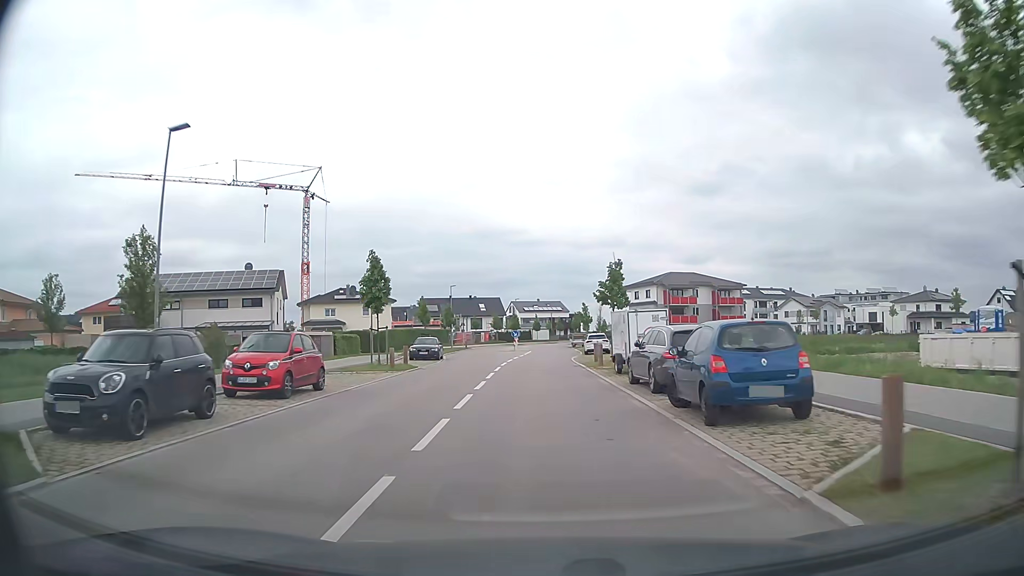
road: tertiary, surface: asphalt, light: Day
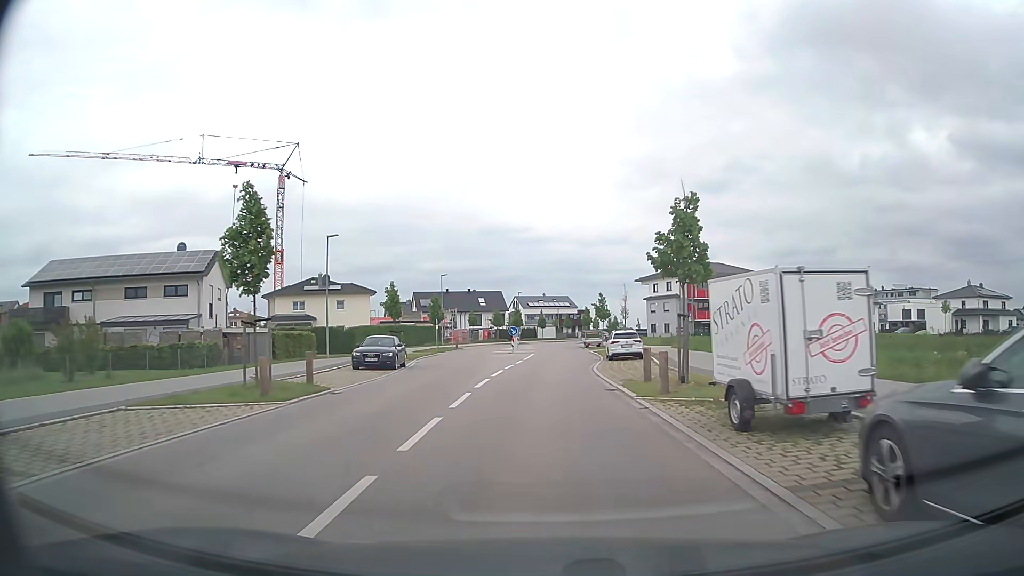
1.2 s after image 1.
(-0.1, +13.5) m; 0°
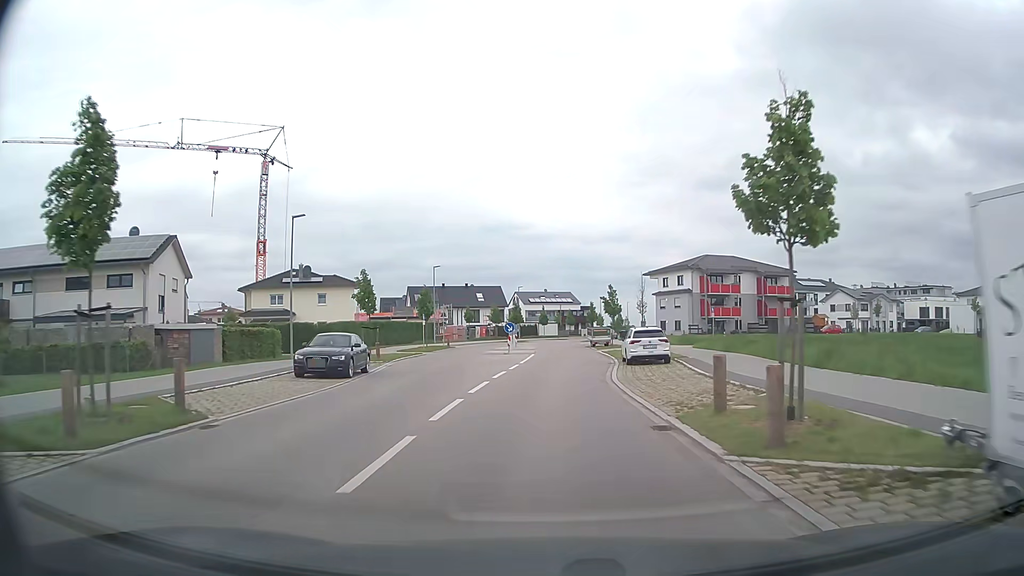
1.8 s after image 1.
(0.0, +6.8) m; 0°
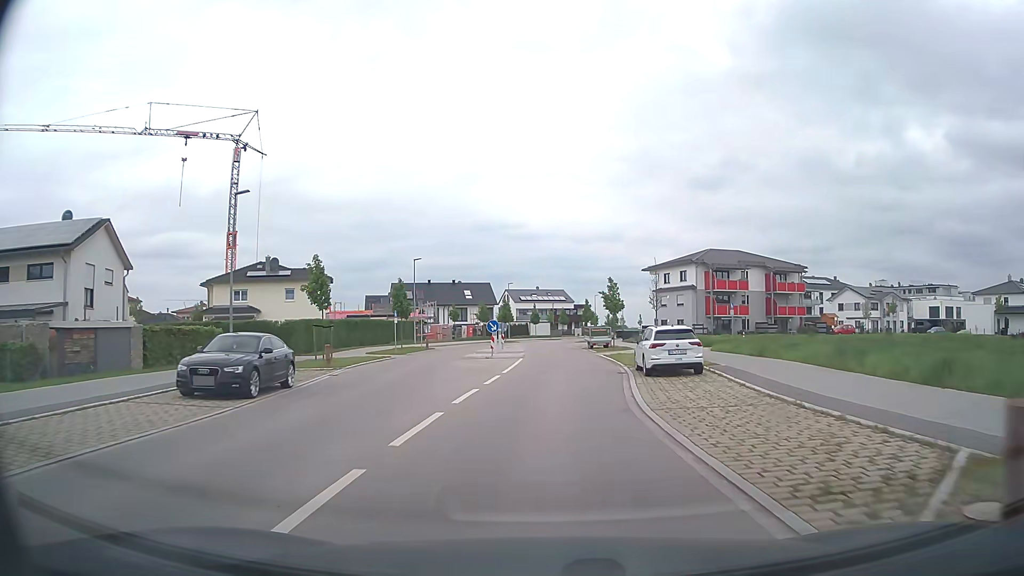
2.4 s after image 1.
(0.0, +6.8) m; +1°
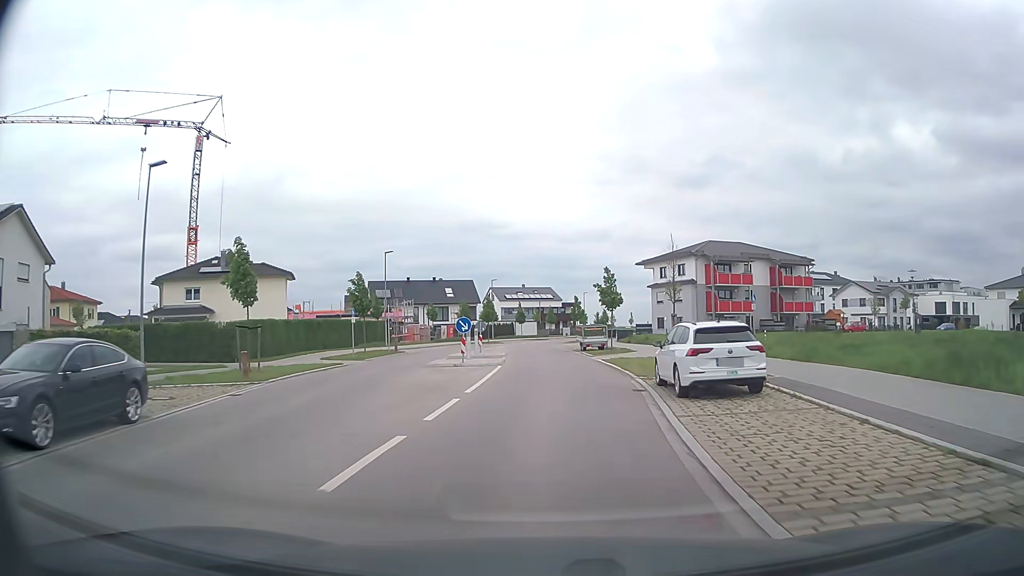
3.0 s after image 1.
(+0.1, +6.8) m; +1°
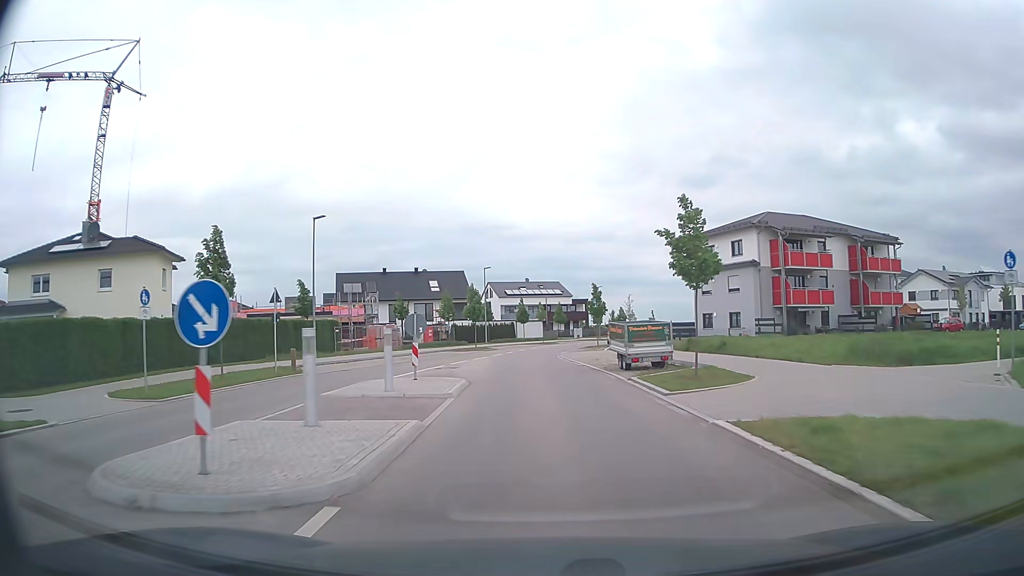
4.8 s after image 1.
(0.0, +20.2) m; -1°
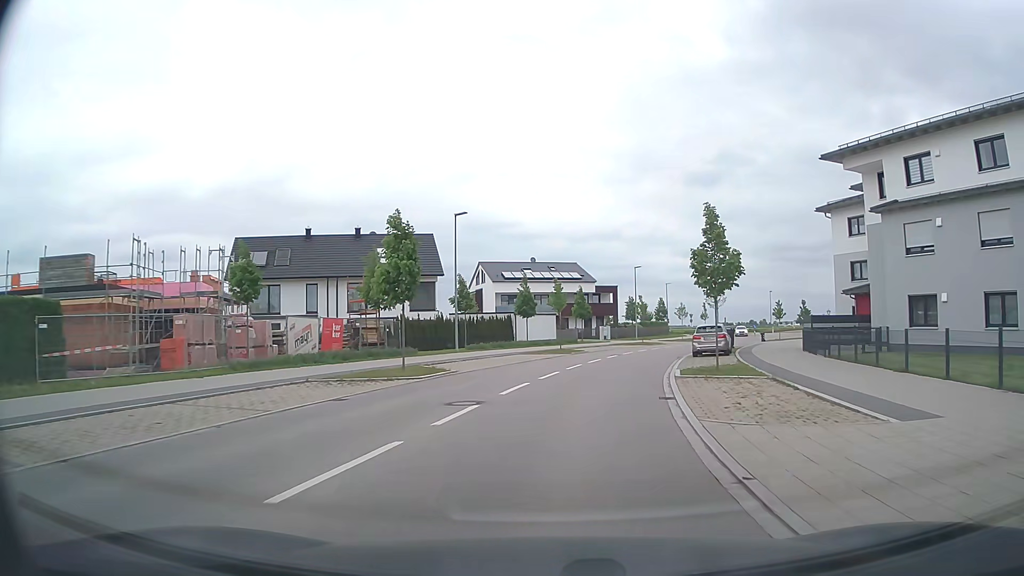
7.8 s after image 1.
(-0.9, +33.3) m; -1°
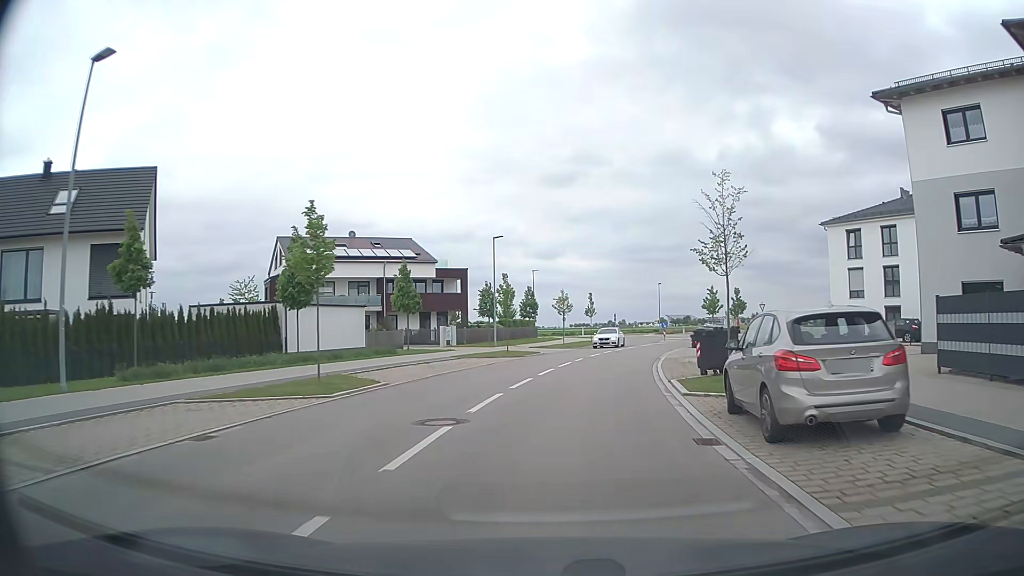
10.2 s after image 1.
(+2.7, +25.4) m; +13°
(0, +10) (+1, +20) (+3, +30) (+5, +40) (+8, +49) (+12, +58) (+18, +66) (+27, +71) (+34, +78) (+38, +87) m
